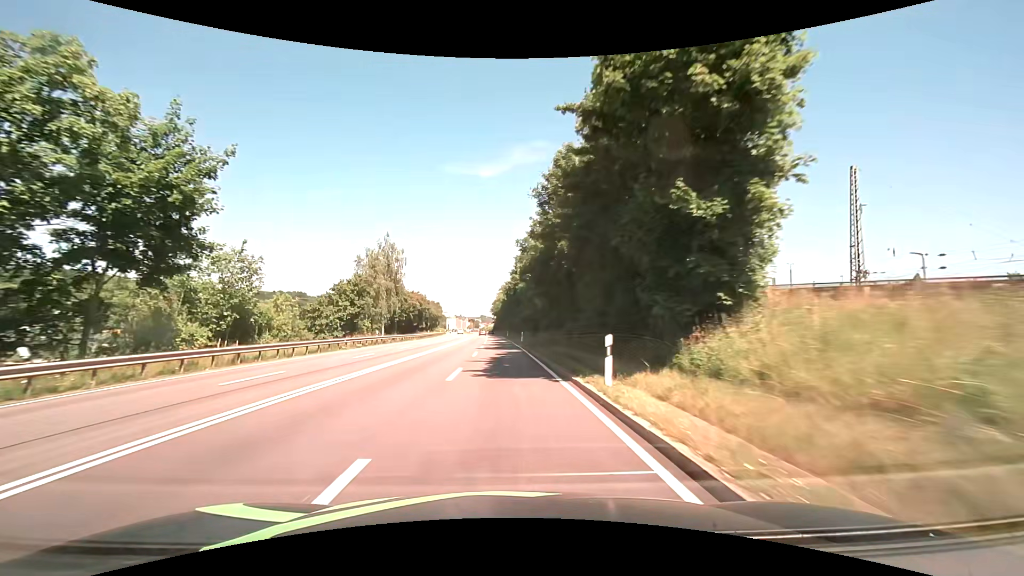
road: primary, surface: asphalt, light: Day
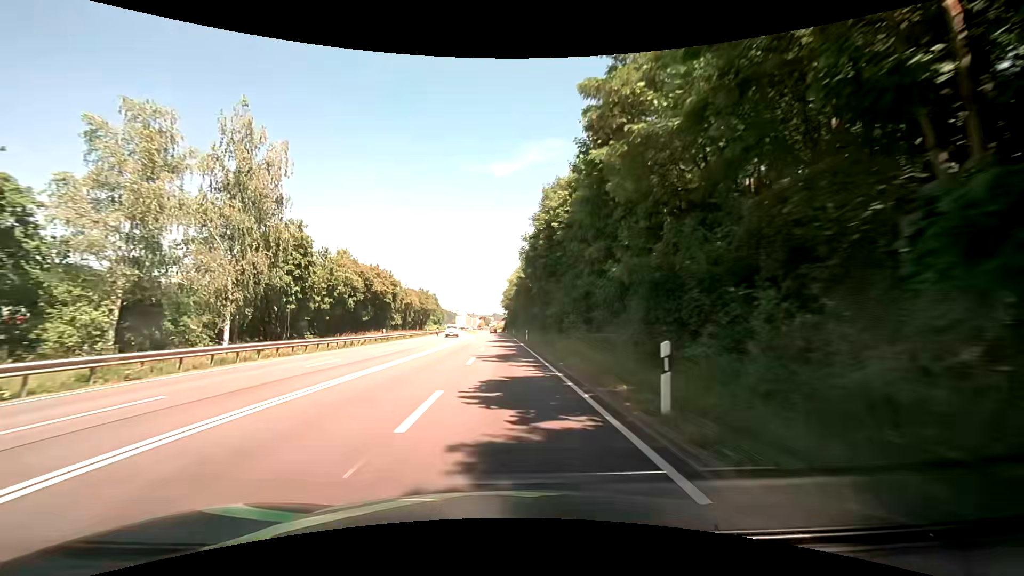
(-0.6, +42.9) m; -2°
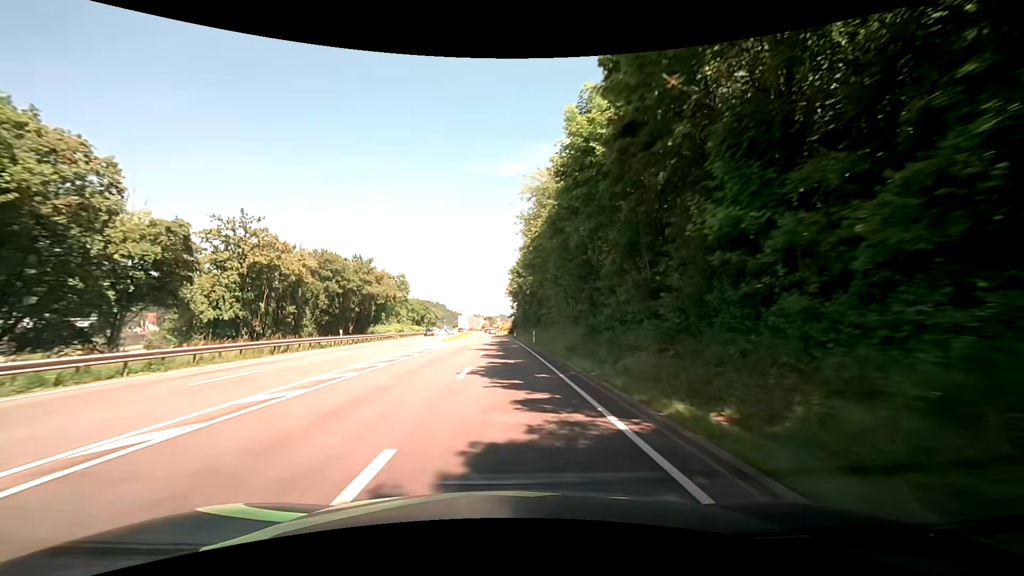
(-0.3, +53.8) m; -1°
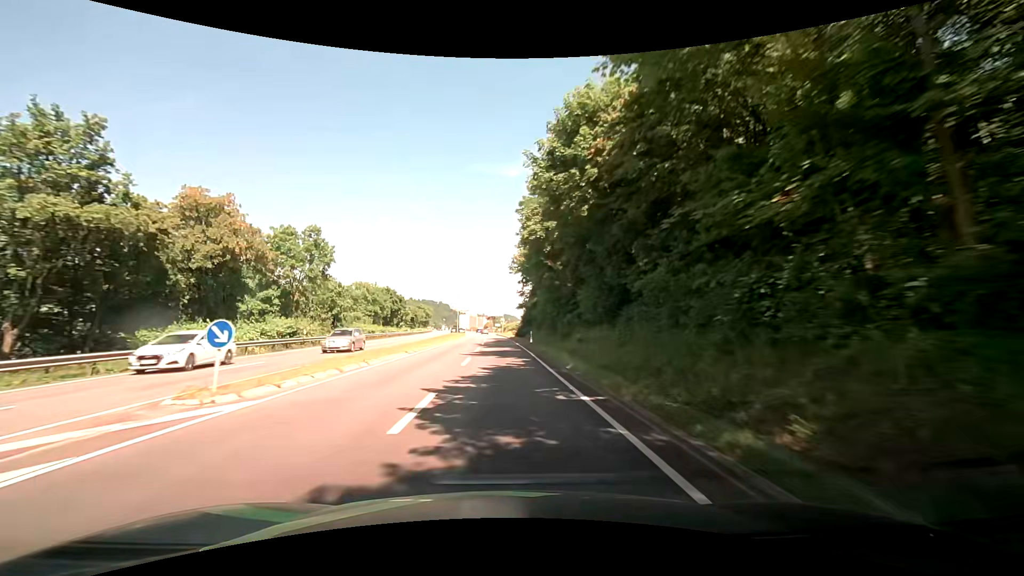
(-0.3, +43.1) m; -1°
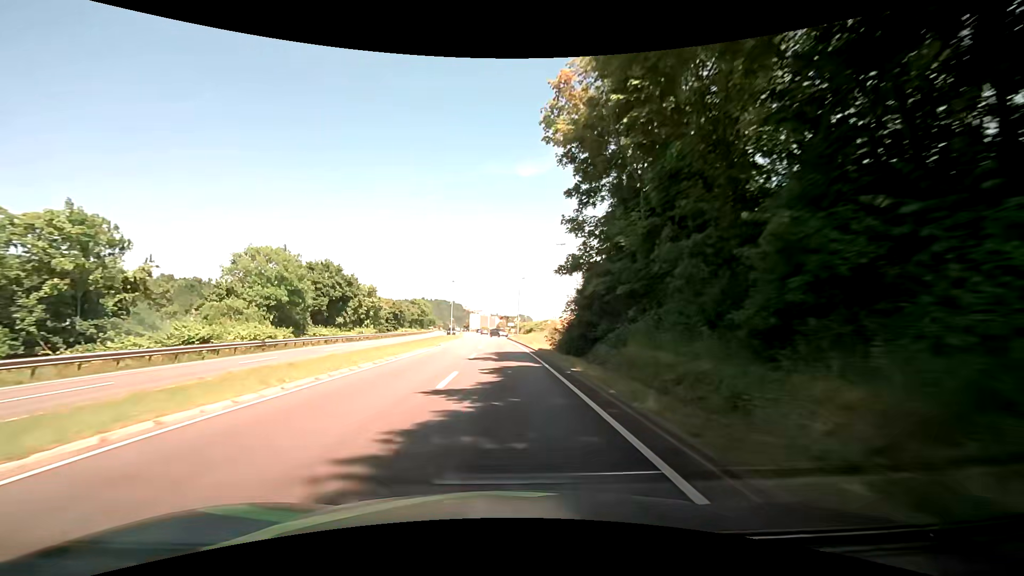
(-0.4, +43.1) m; -1°
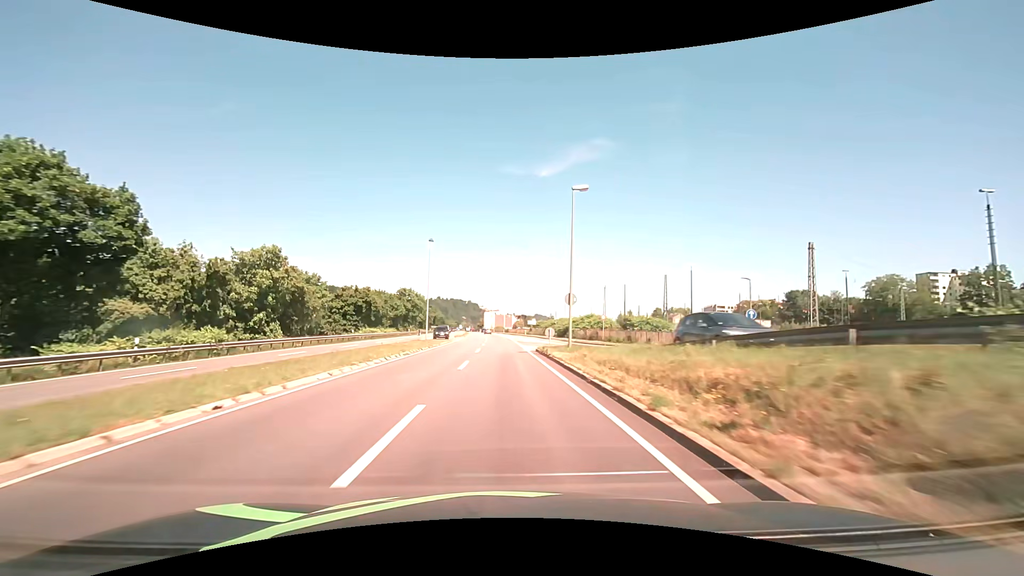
(-0.7, +43.0) m; -2°
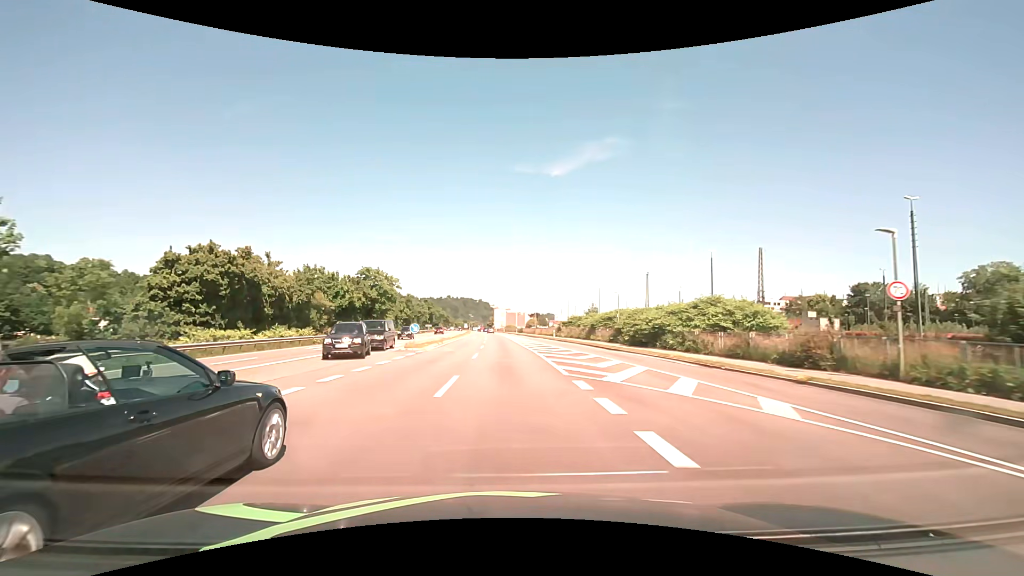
(-0.6, +43.0) m; -1°
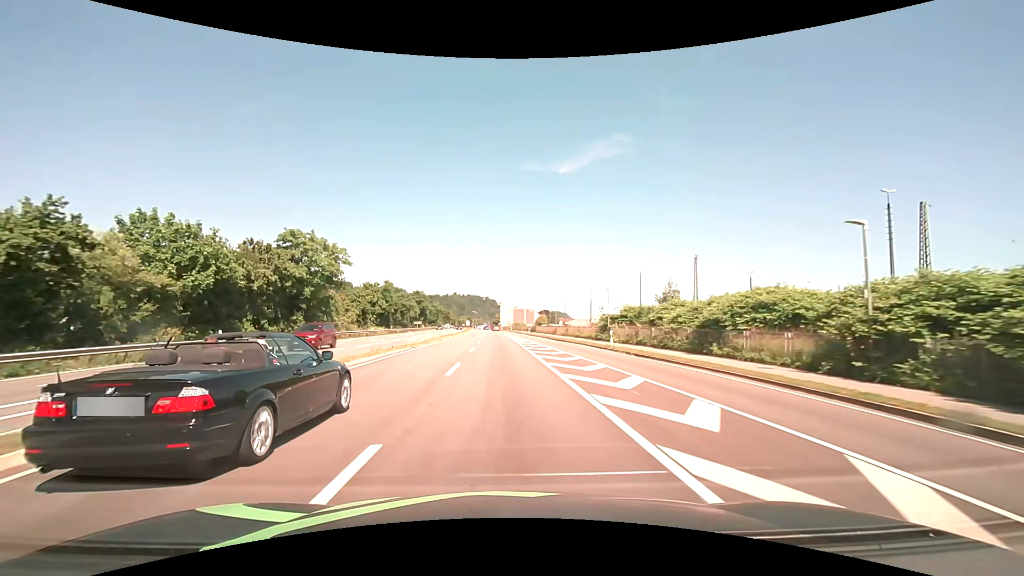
(-0.3, +32.2) m; -1°
(0, +10) (0, +20) (0, +30) (-1, +40) (-1, +50) (-1, +60) (-2, +70) (-2, +80) (-3, +90) (-3, +100) m
